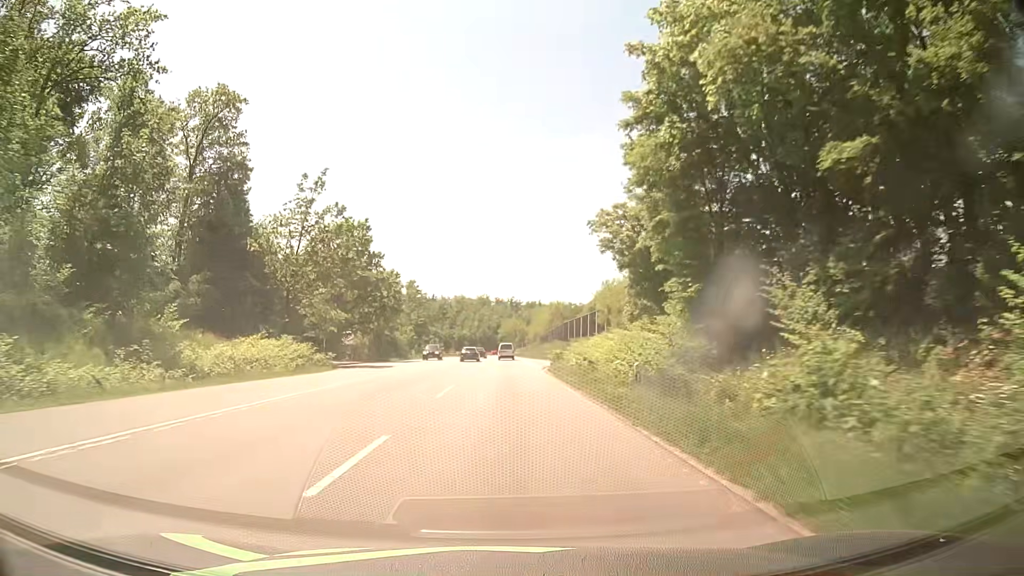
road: secondary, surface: asphalt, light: Day
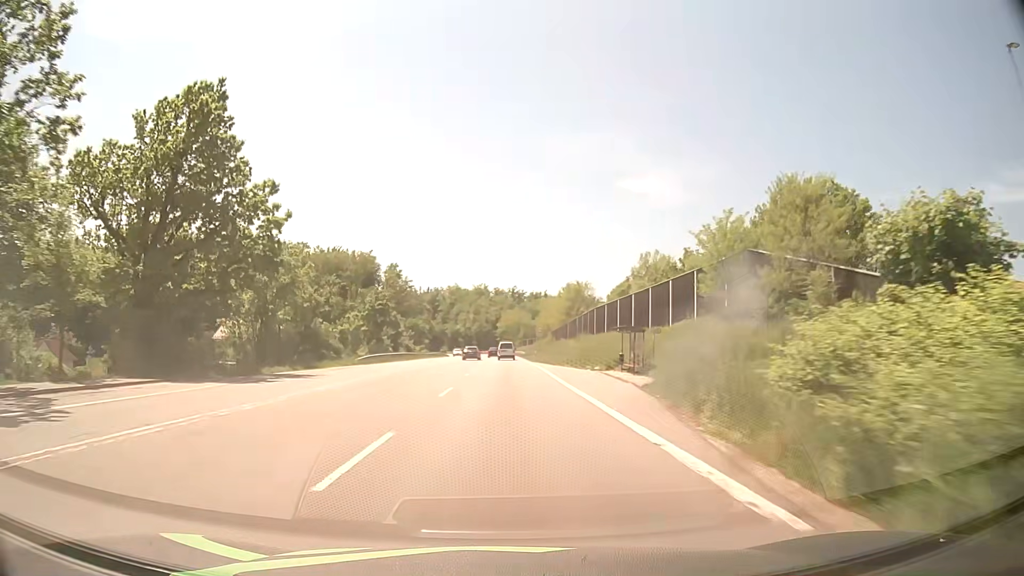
(-0.2, +39.2) m; -1°
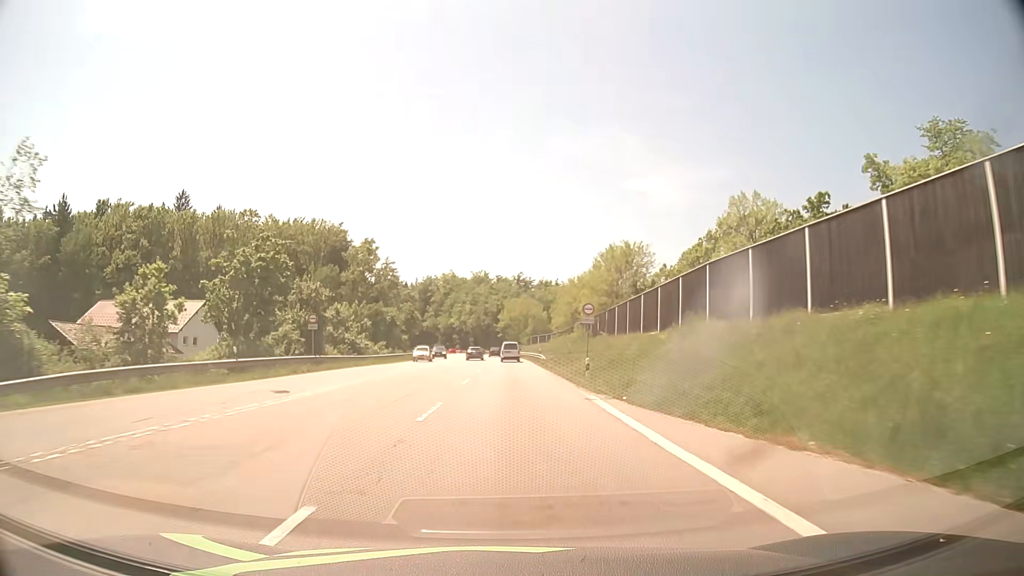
(+0.1, +39.8) m; 0°
(0, +10) (0, +20) (0, +30) (0, +40) (0, +50) (0, +60) (0, +70) (0, +80) (-1, +90) (-1, +100) m
